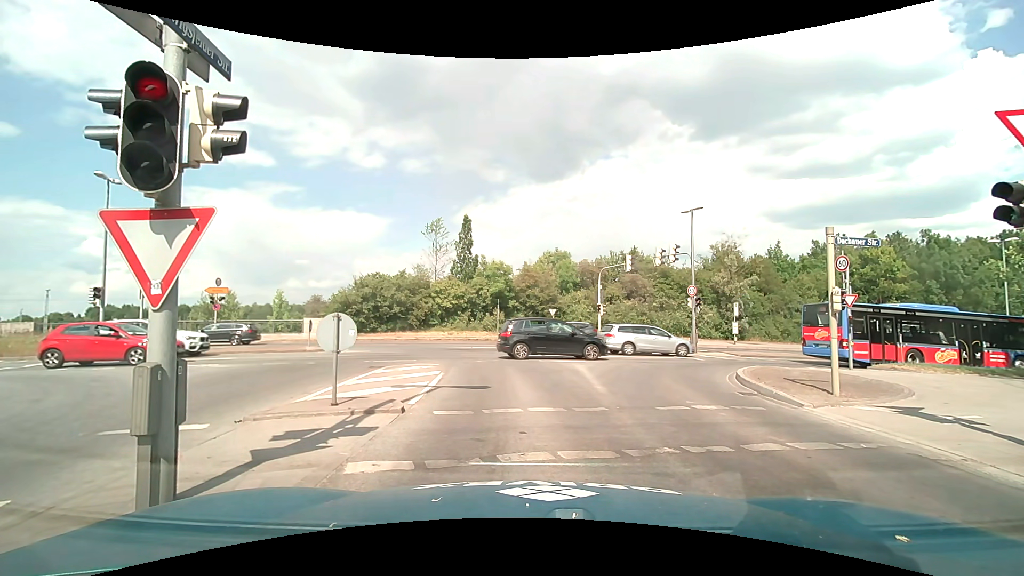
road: tertiary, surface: asphalt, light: Day
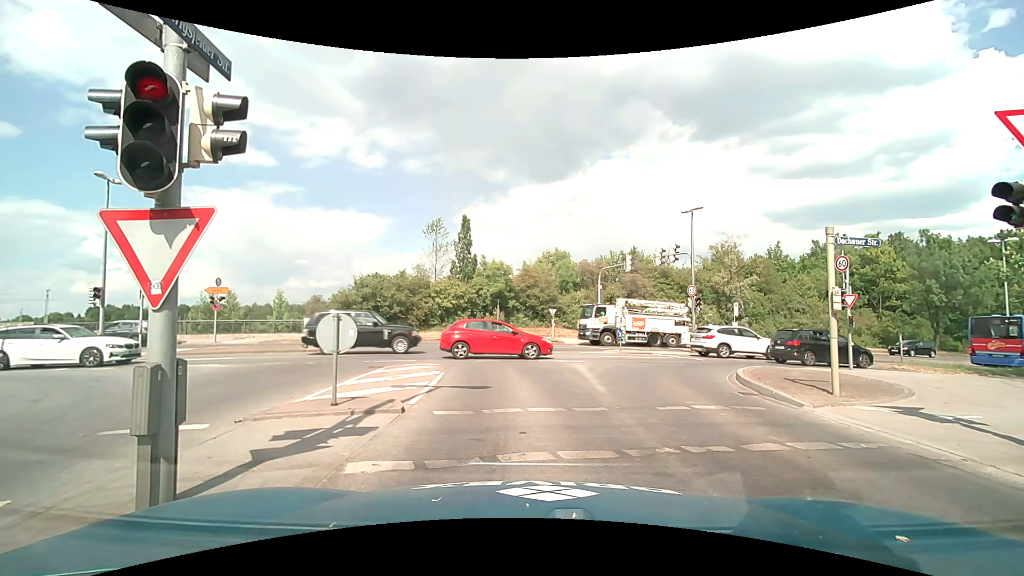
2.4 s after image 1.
(0.0, 0.0) m; 0°
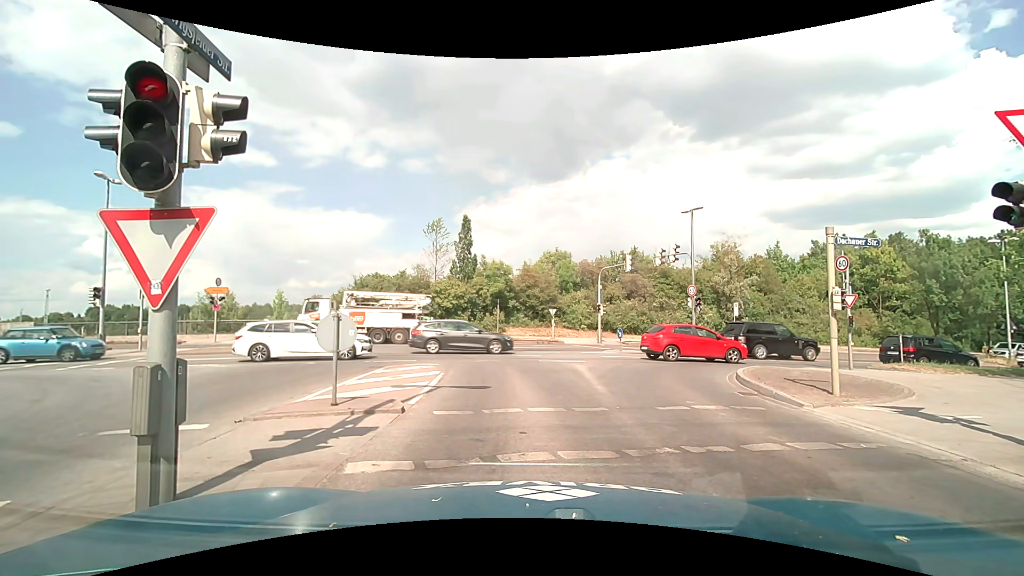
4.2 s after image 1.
(0.0, 0.0) m; 0°
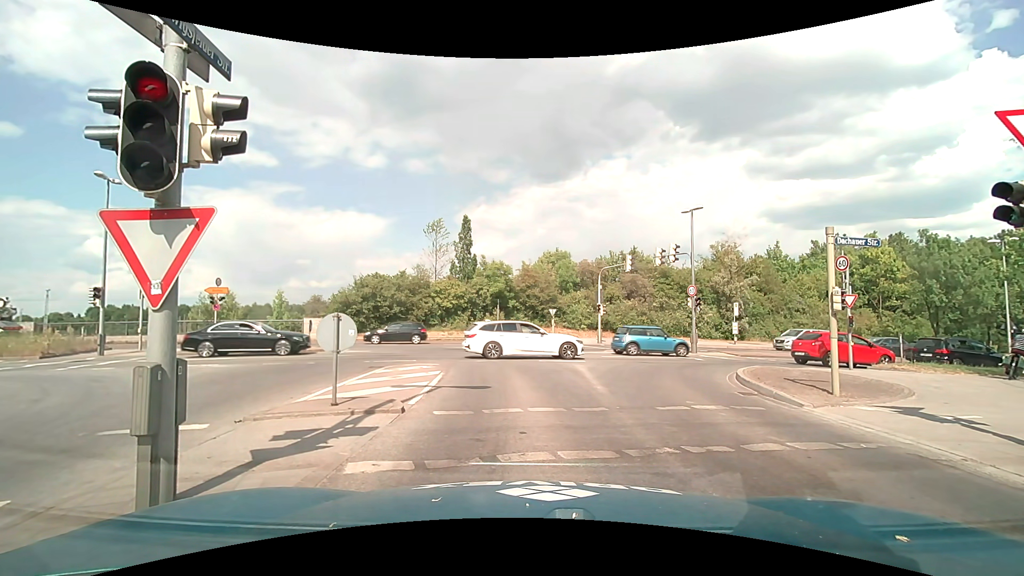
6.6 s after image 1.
(0.0, 0.0) m; 0°
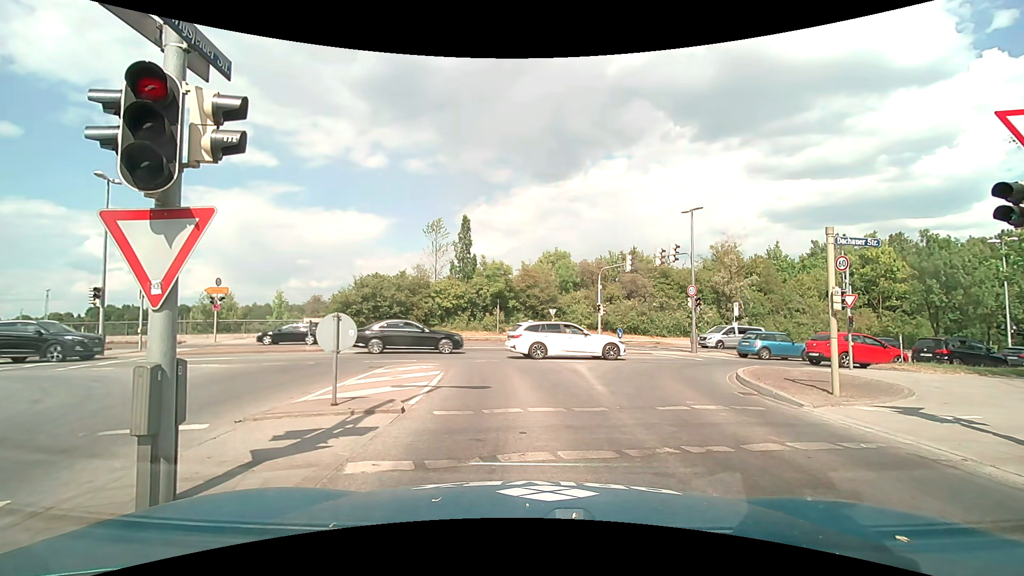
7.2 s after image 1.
(0.0, 0.0) m; 0°
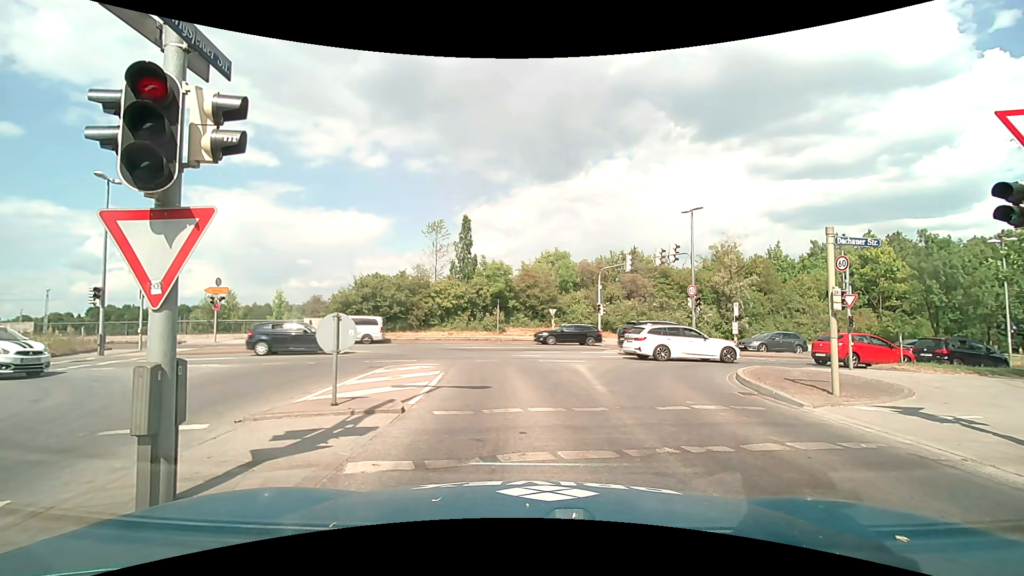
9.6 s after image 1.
(0.0, 0.0) m; 0°
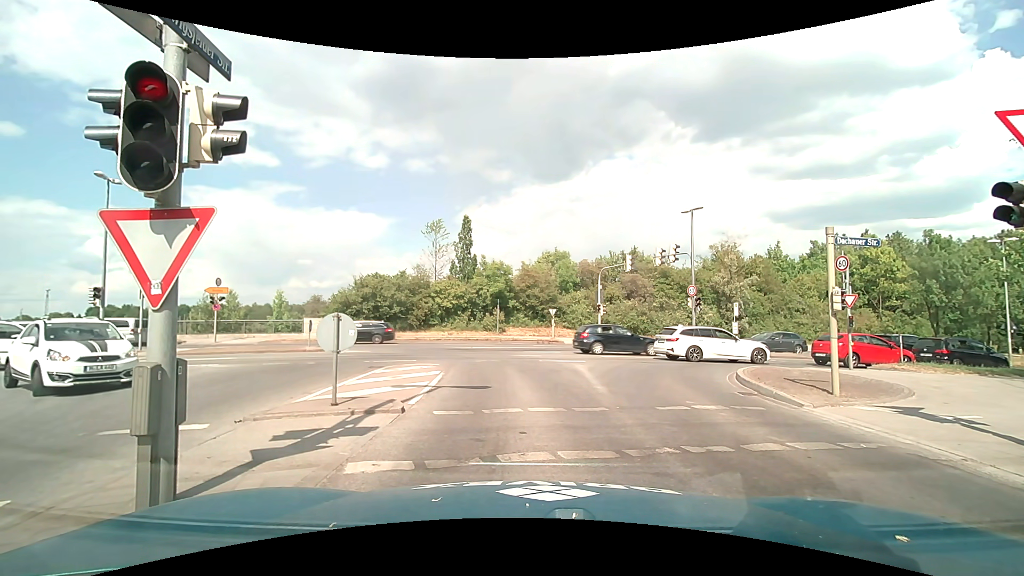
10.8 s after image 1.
(0.0, 0.0) m; 0°
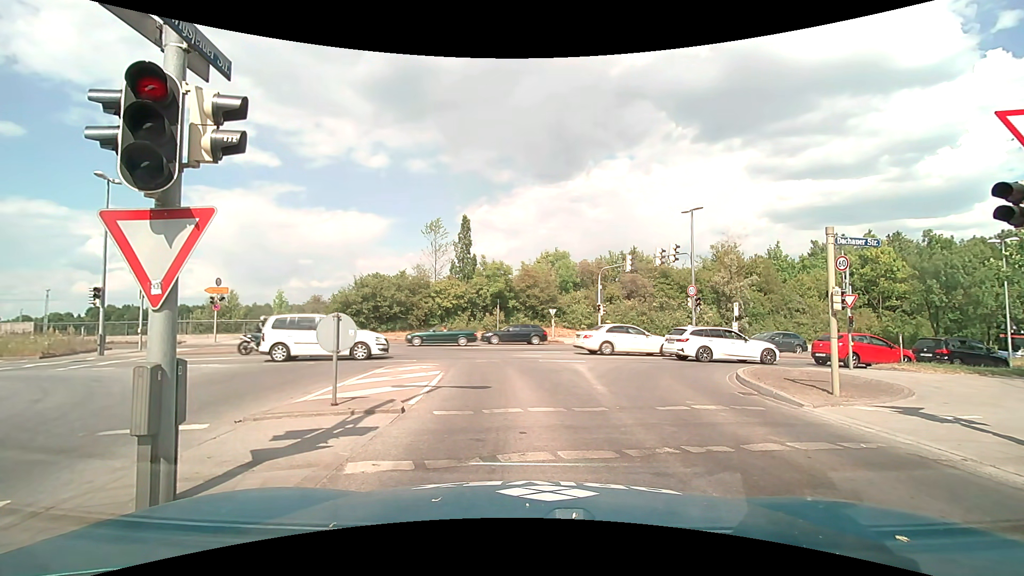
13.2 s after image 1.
(0.0, 0.0) m; 0°
(0, +10) (-1, +20) (-6, +28) (-15, +33) (-25, +33) (-35, +33) (-45, +32) (-55, +32) (-65, +32) (-75, +32) m
